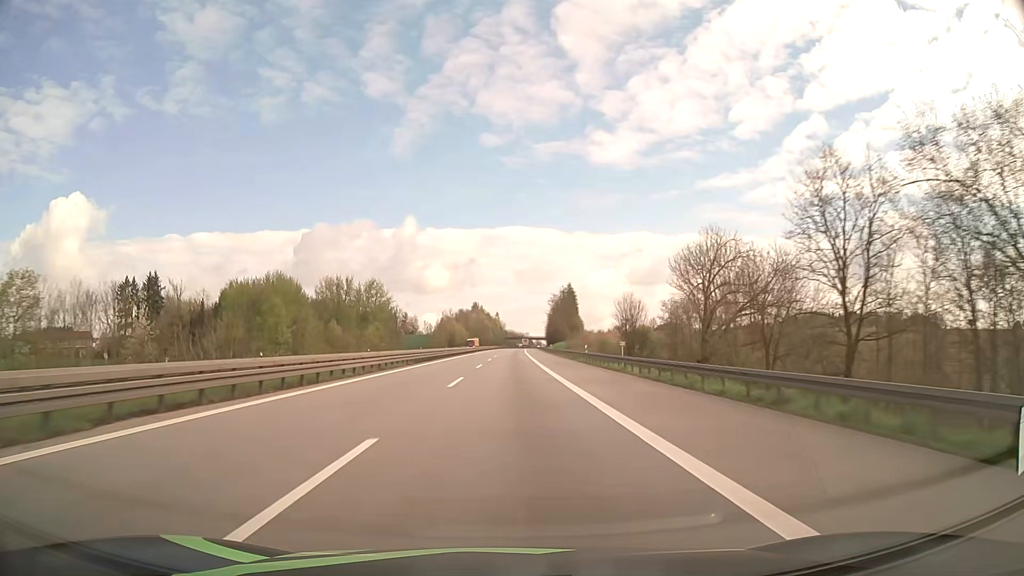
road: motorway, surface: asphalt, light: Day
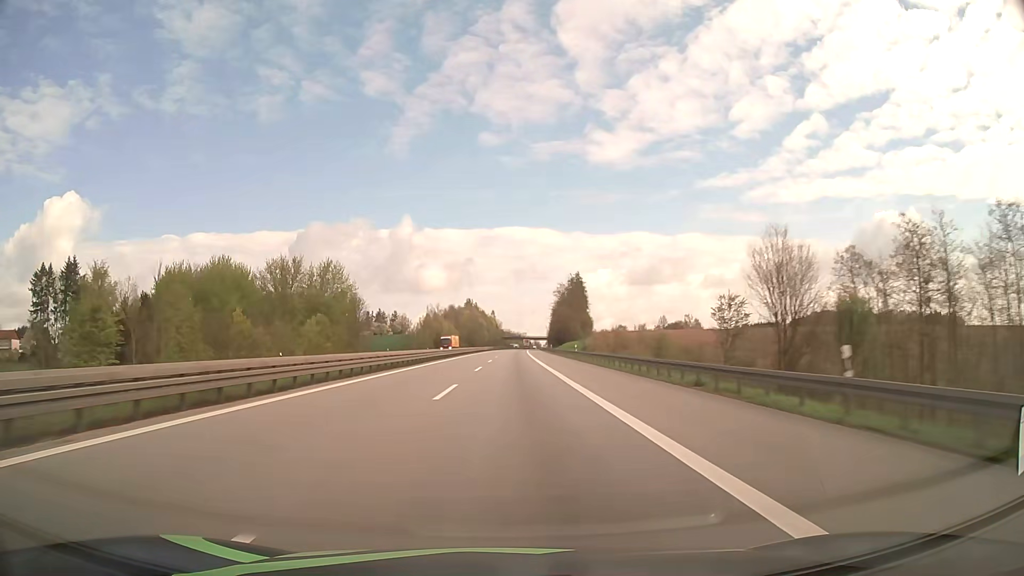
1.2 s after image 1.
(+0.2, +41.3) m; 0°
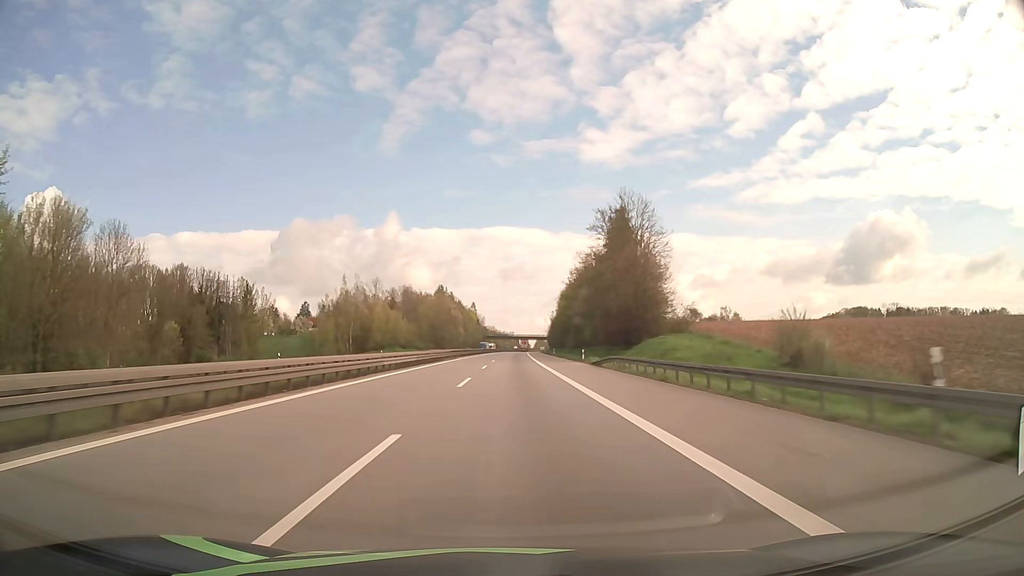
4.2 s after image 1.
(+1.0, +103.3) m; +1°
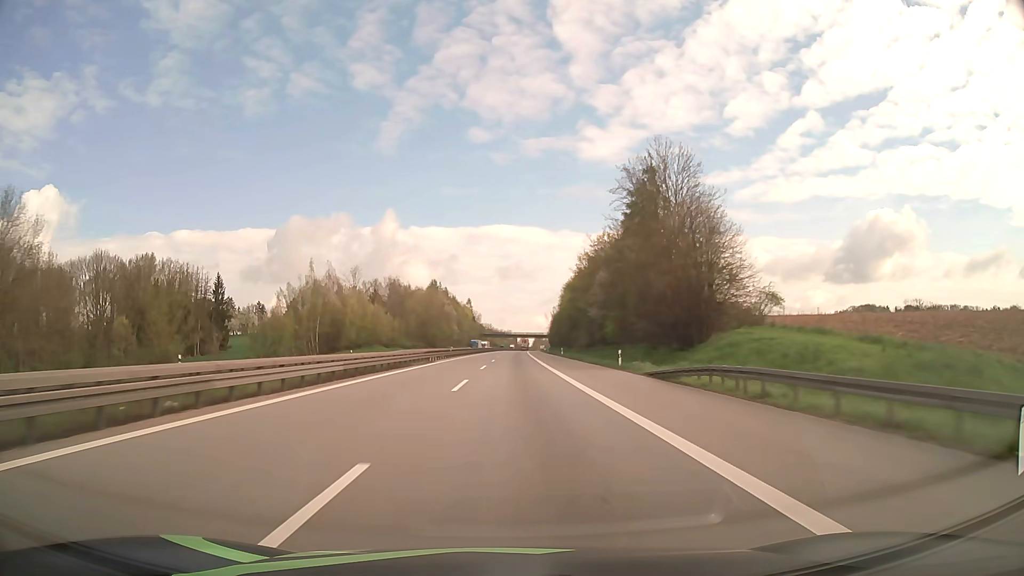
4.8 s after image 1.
(0.0, +20.7) m; 0°
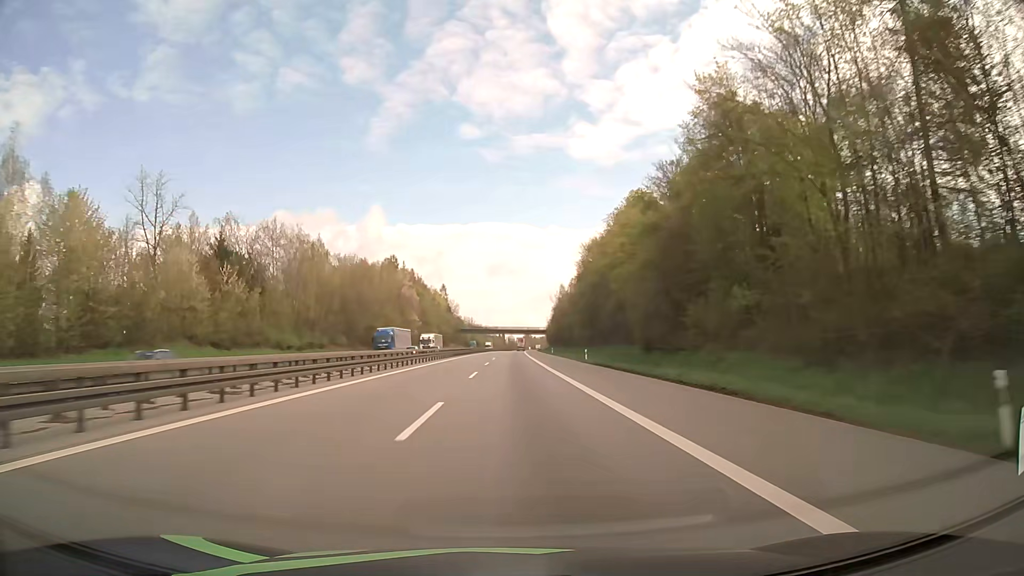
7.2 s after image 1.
(+0.7, +82.7) m; +1°
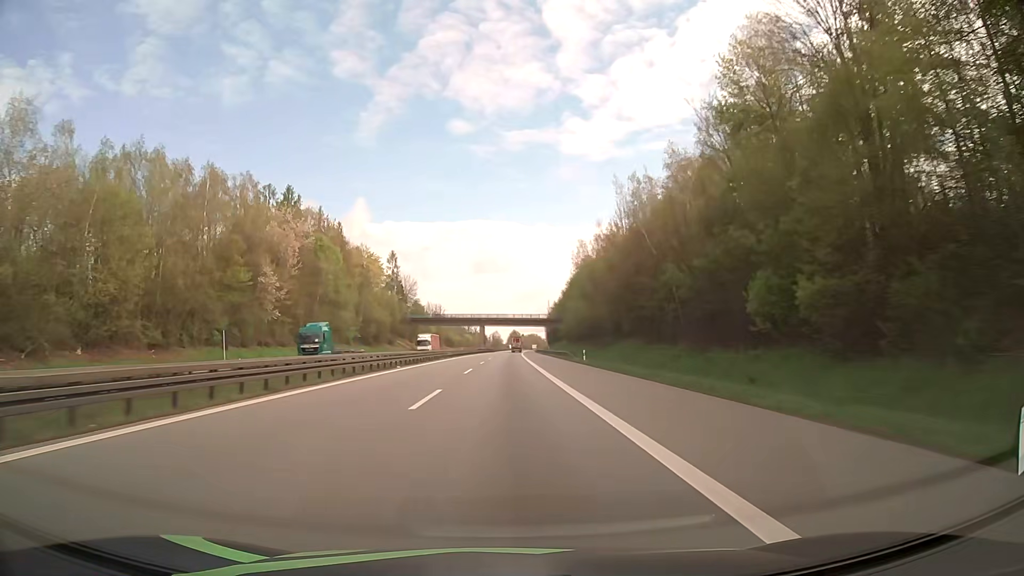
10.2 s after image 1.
(+1.4, +103.9) m; +1°
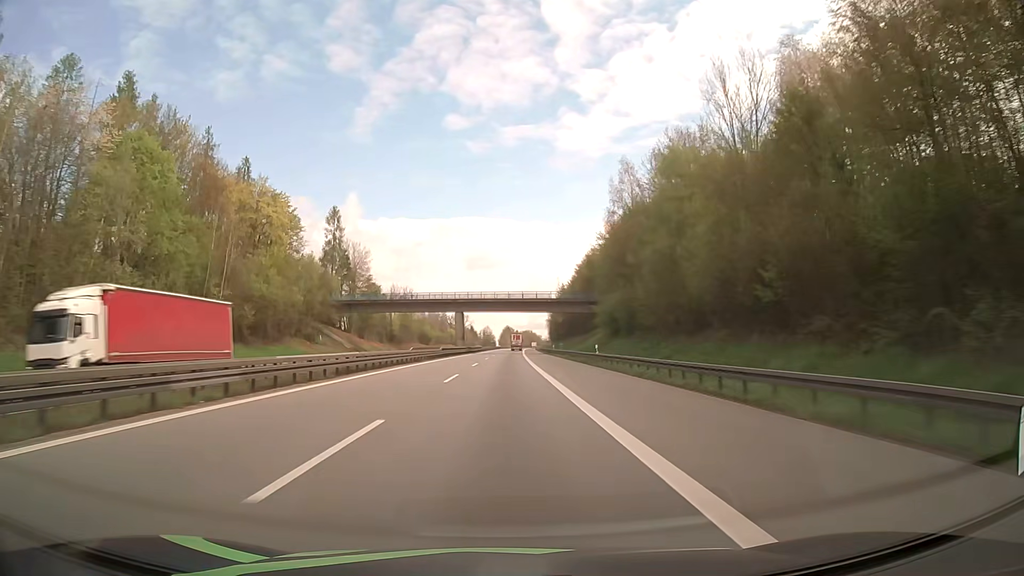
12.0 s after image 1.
(+0.3, +62.8) m; +1°
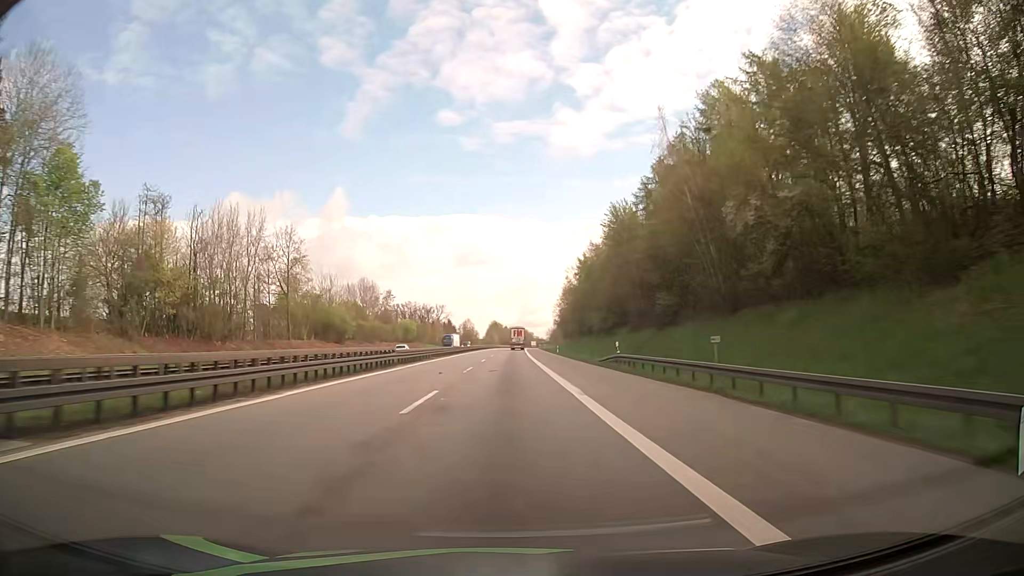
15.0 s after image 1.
(+0.8, +105.4) m; +1°
(0, +10) (0, +20) (0, +30) (0, +40) (0, +50) (0, +60) (0, +70) (0, +80) (-1, +90) (-1, +100) m
